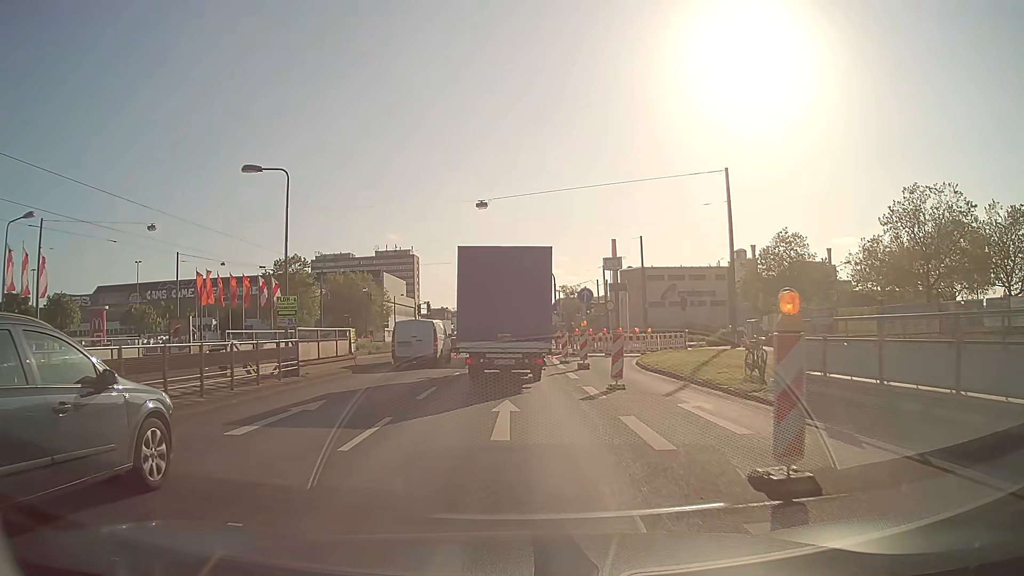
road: primary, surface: asphalt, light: Day
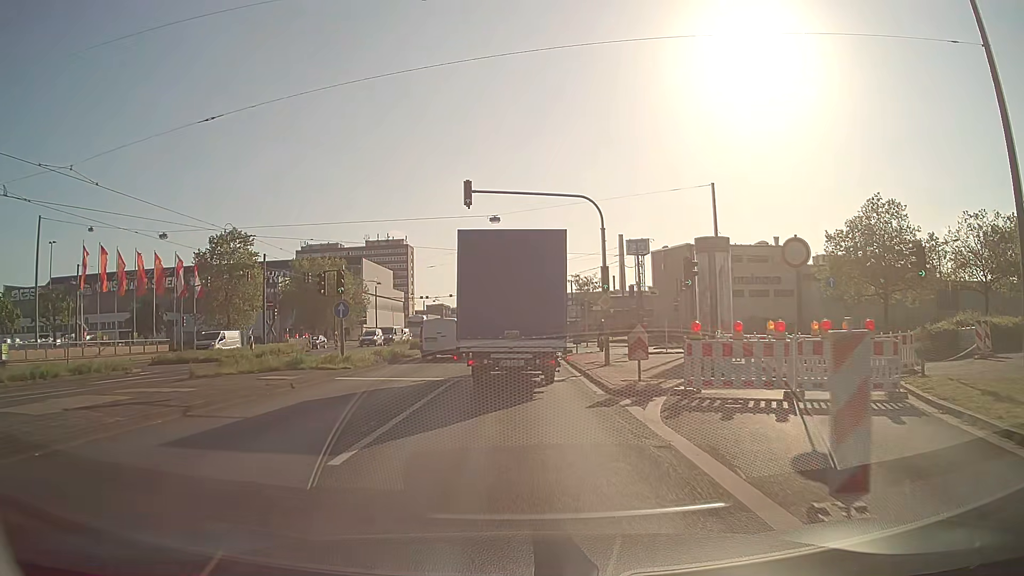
(0.0, +25.1) m; 0°
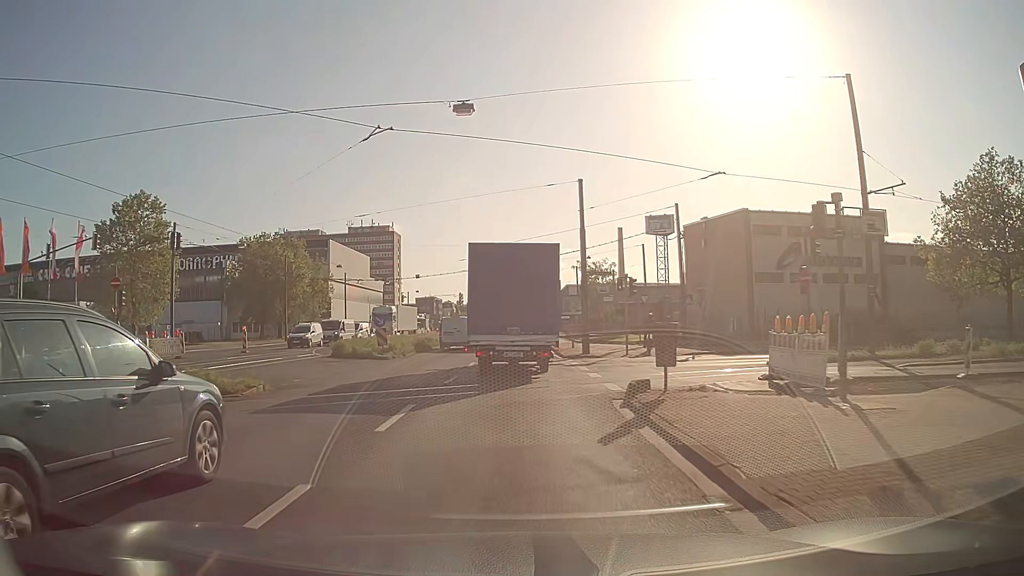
(+0.2, +21.0) m; +1°
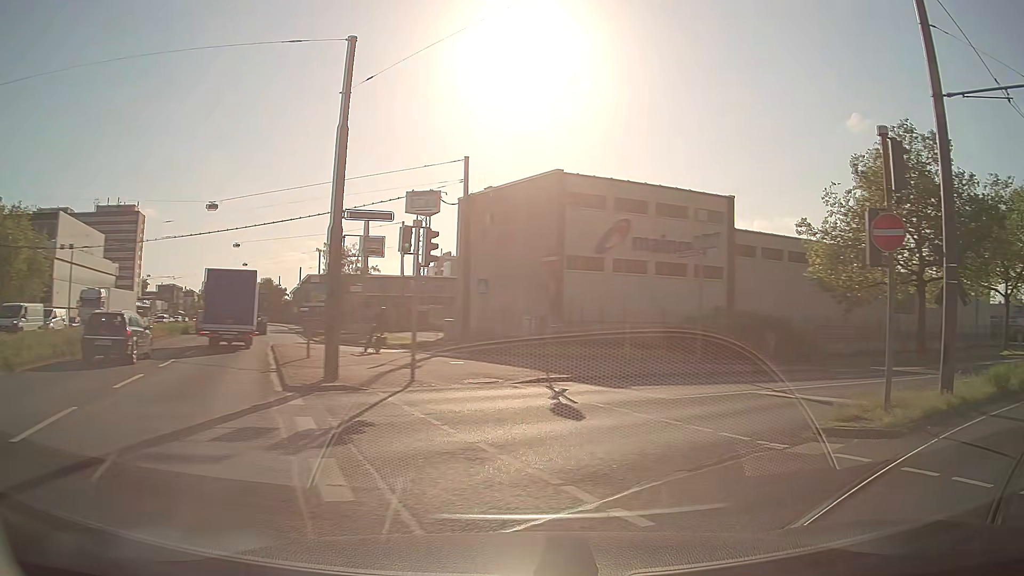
(+0.5, +14.7) m; +21°
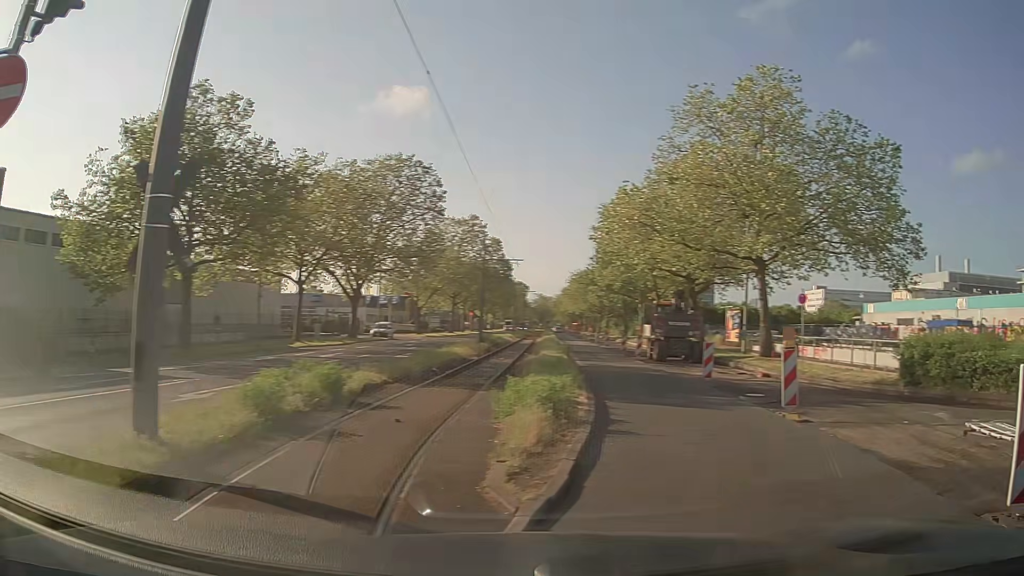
(+3.1, +5.5) m; +61°
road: secondary
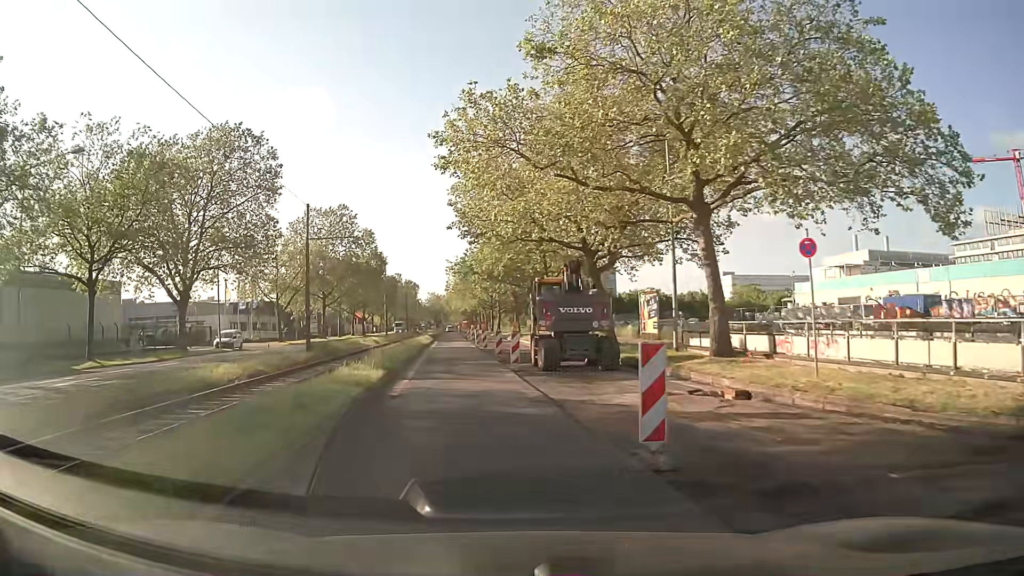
(+3.2, +12.9) m; +9°
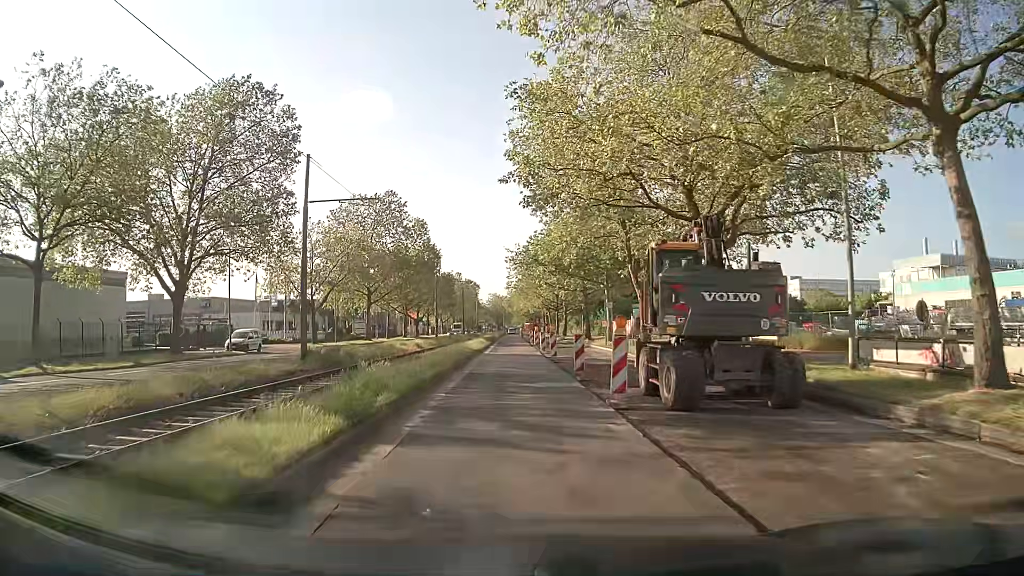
(-0.7, +10.6) m; -6°
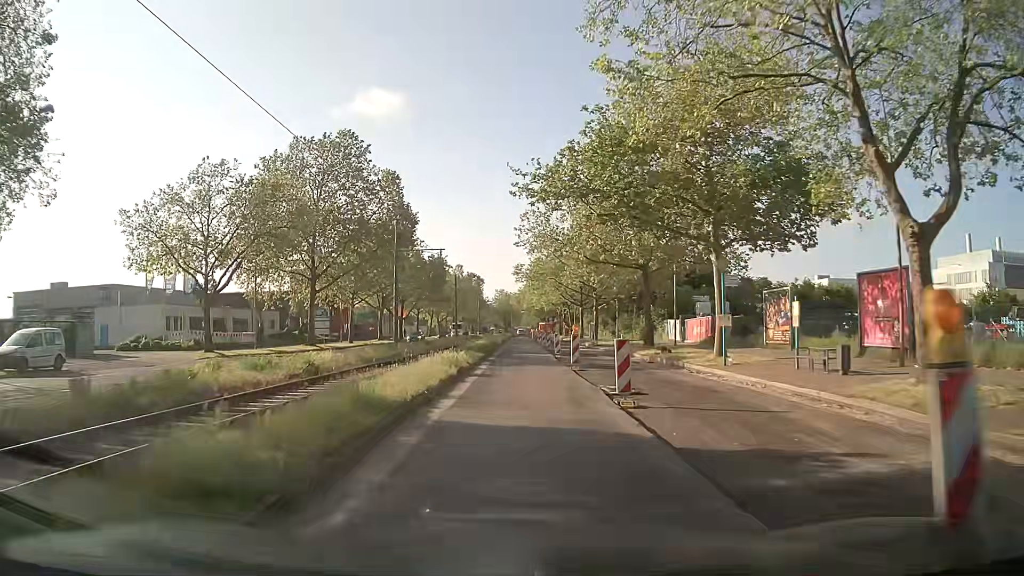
(-0.2, +27.6) m; 0°
(0, +10) (0, +20) (0, +30) (0, +40) (0, +50) (0, +60) (0, +70) (0, +80) (0, +90) (0, +100) m
